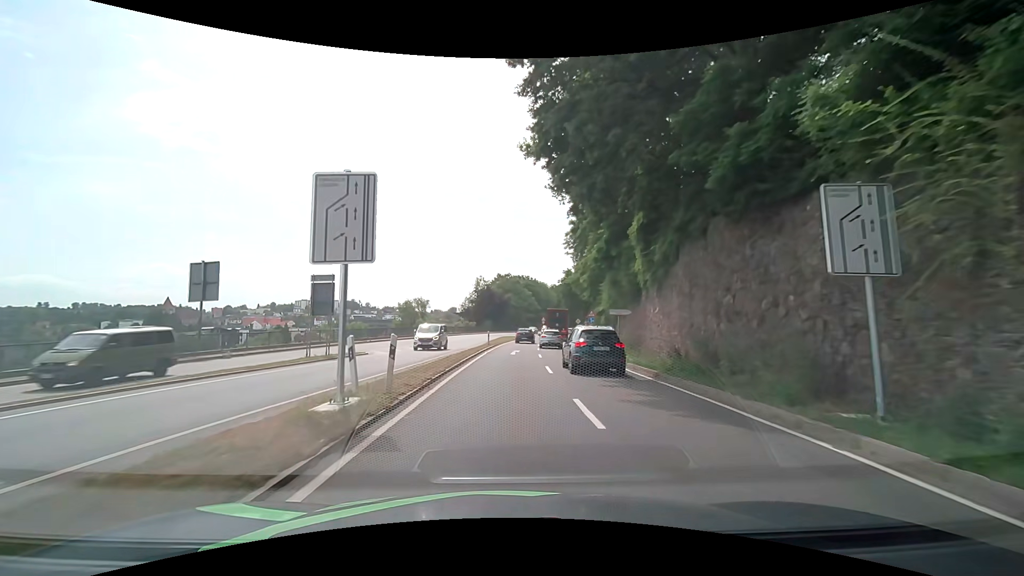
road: primary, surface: asphalt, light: Day
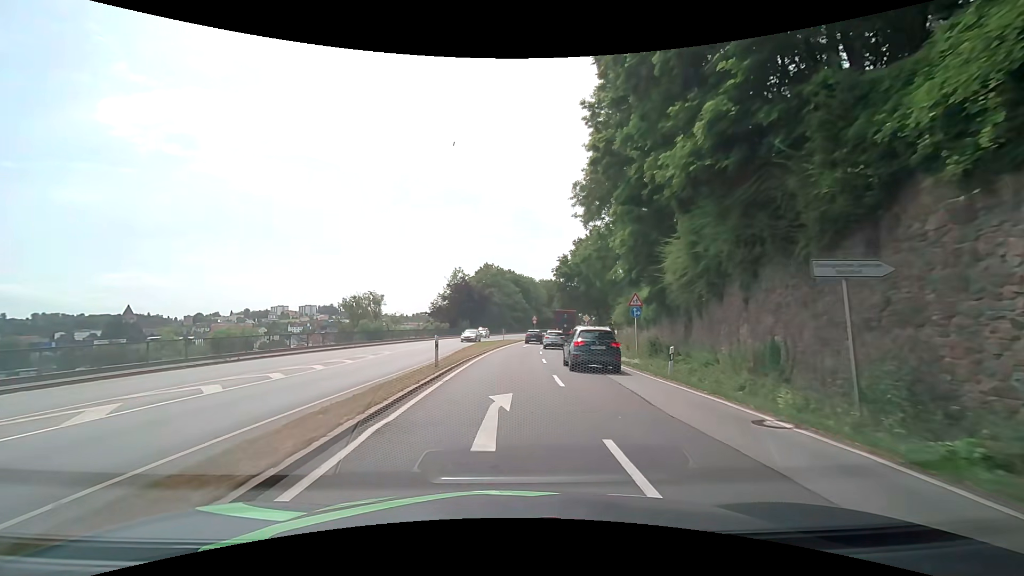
(+0.4, +22.0) m; +2°
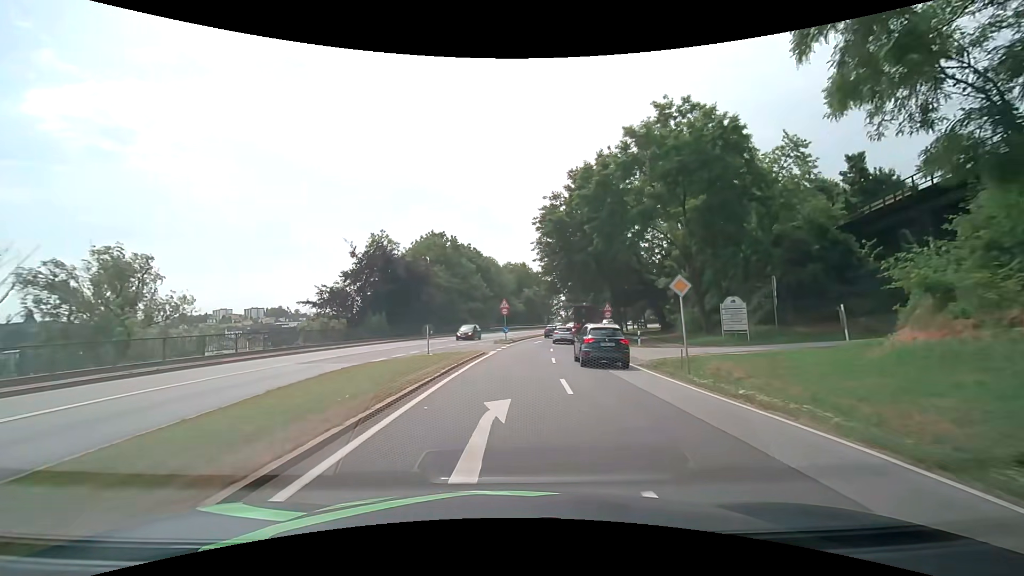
(+1.6, +38.1) m; +5°
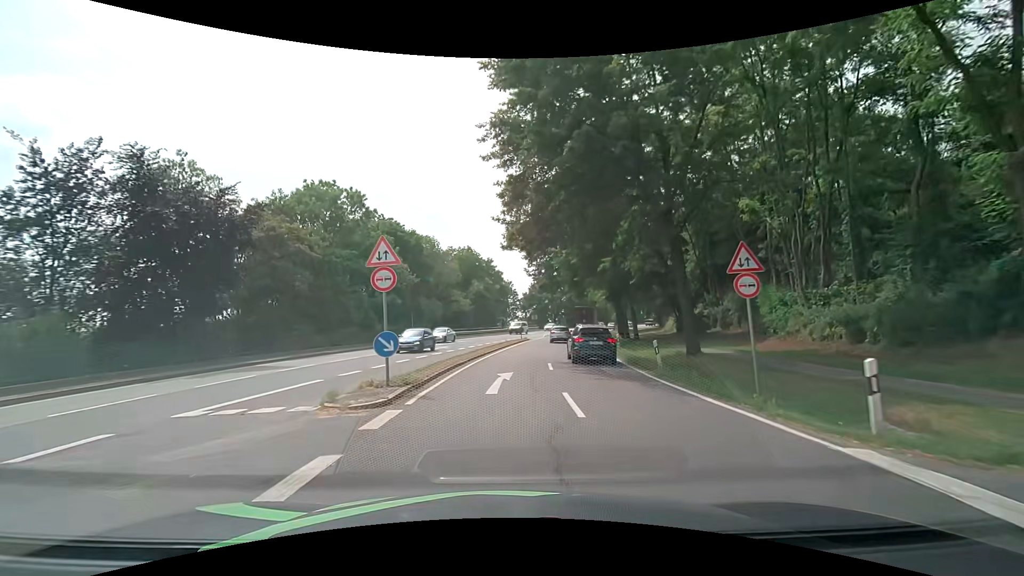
(+1.4, +29.9) m; +6°
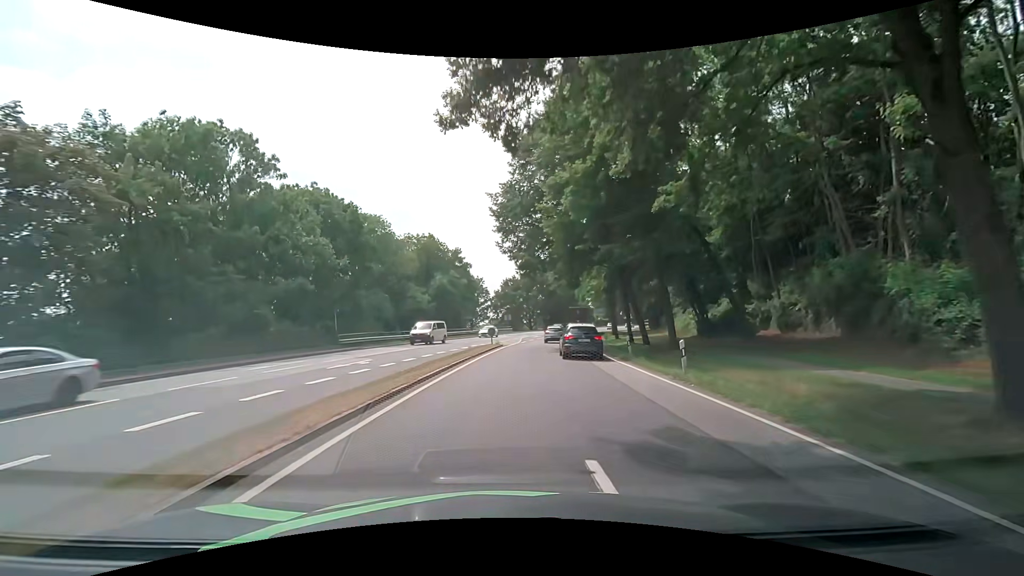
(+0.4, +14.5) m; +3°
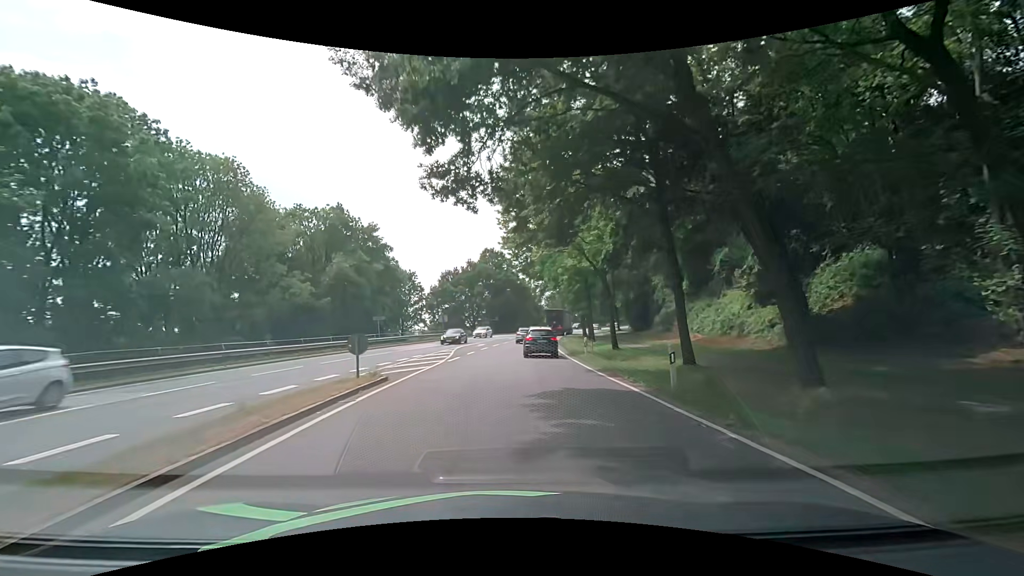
(+1.3, +21.8) m; +6°
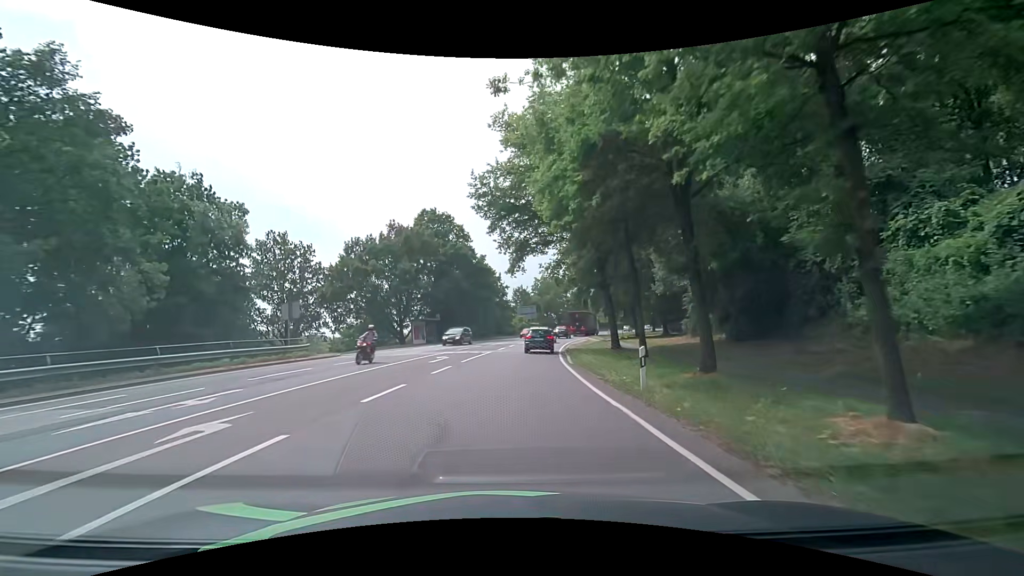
(+1.8, +37.4) m; +5°
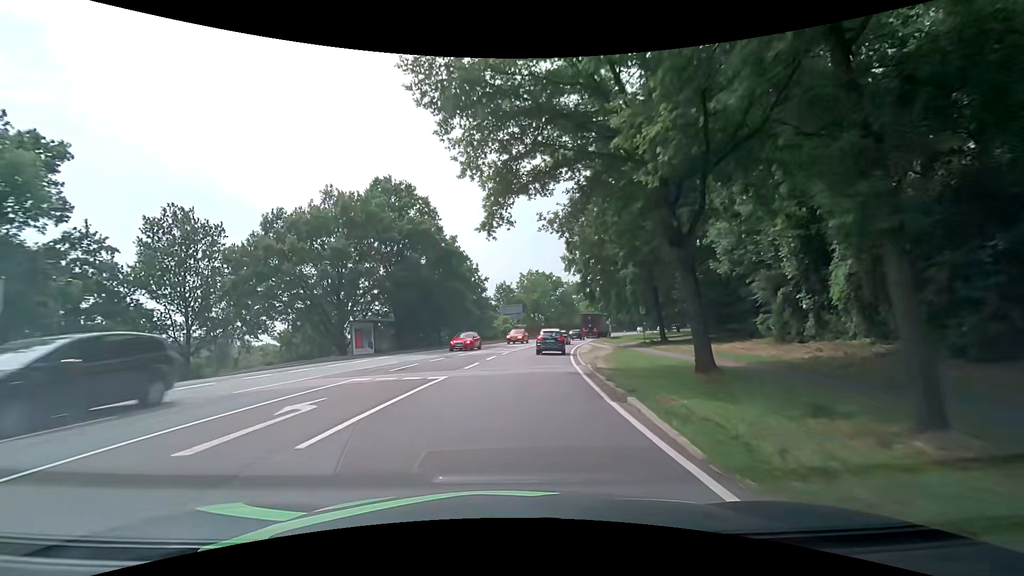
(+0.2, +15.6) m; +1°
(0, +10) (+1, +20) (+2, +30) (+3, +40) (+5, +50) (+7, +59) (+9, +69) (+12, +79) (+16, +88) (+19, +97) m
